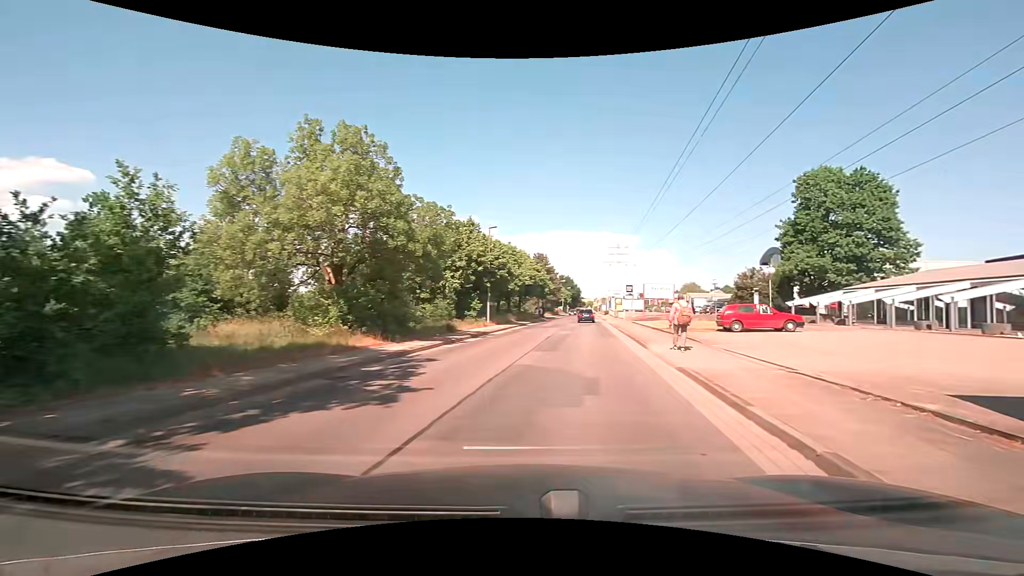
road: residential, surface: asphalt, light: Day
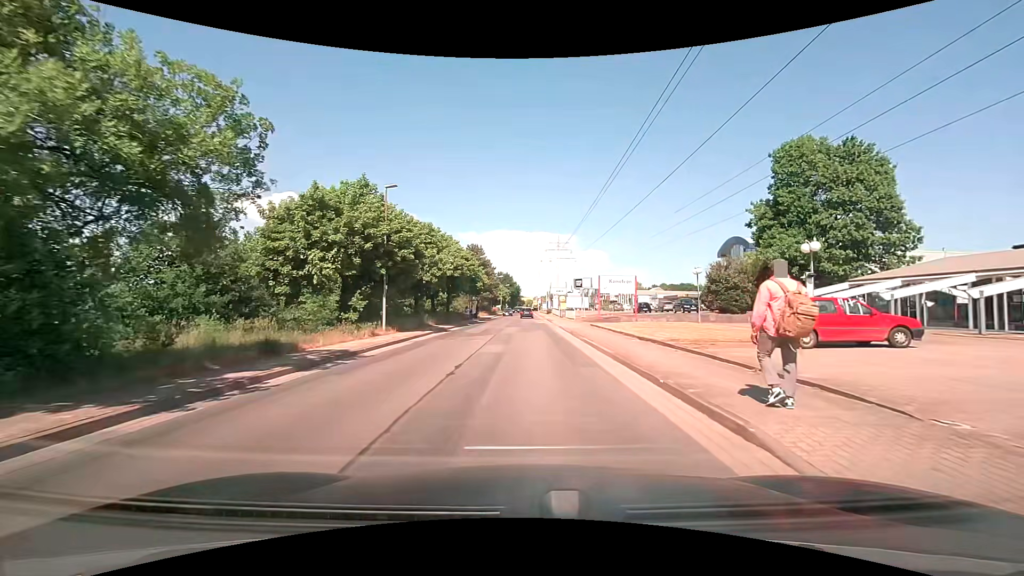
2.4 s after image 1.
(+1.2, +12.9) m; +8°
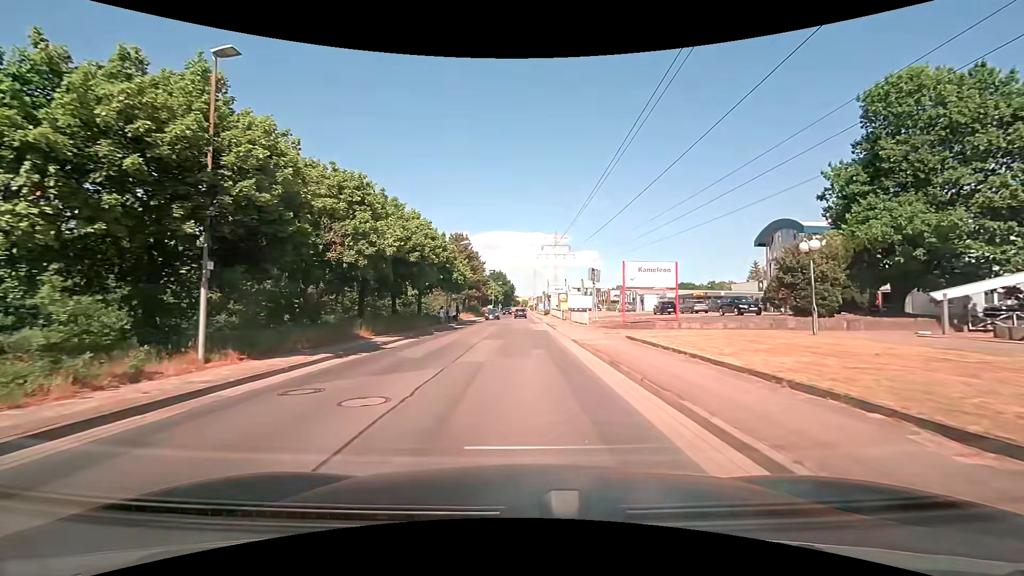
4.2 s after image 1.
(+0.1, +14.3) m; 0°
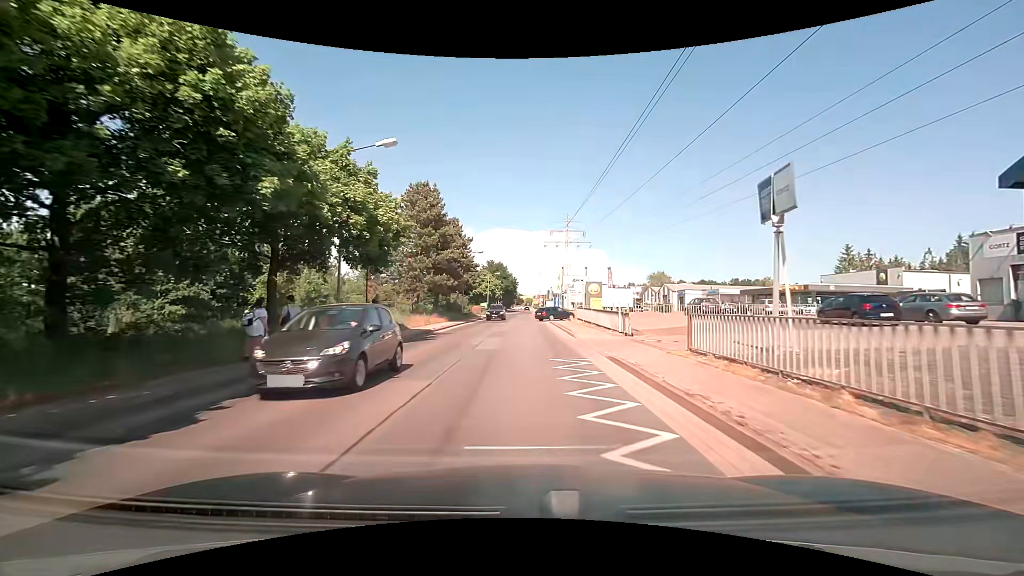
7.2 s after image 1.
(-0.1, +30.4) m; 0°
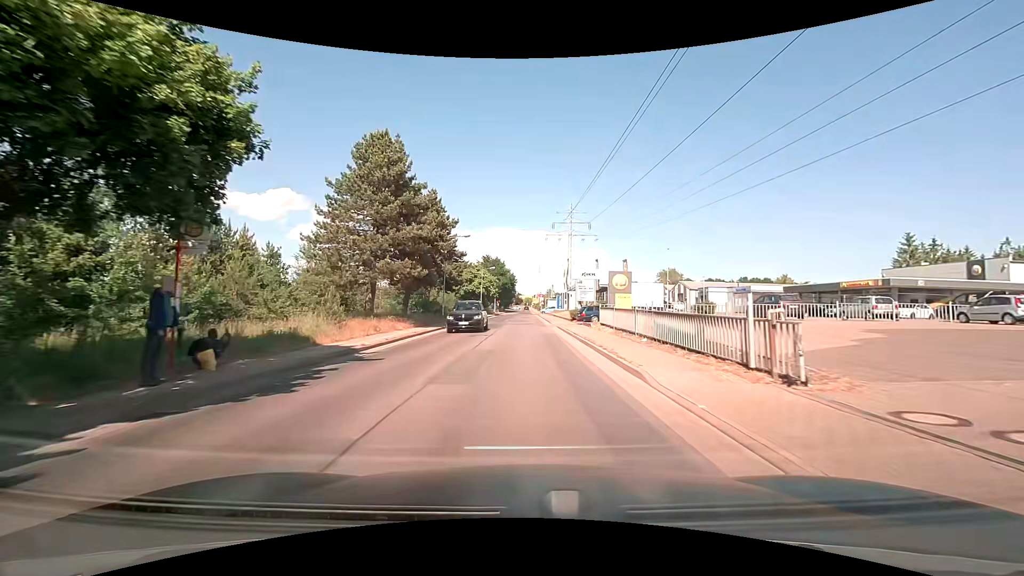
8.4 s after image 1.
(0.0, +13.1) m; 0°
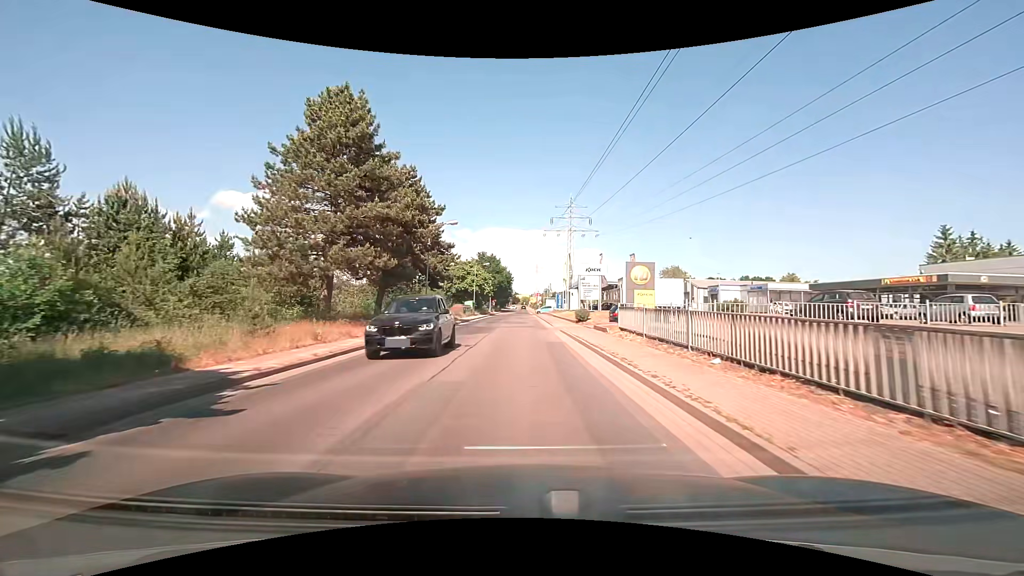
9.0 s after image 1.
(0.0, +6.7) m; 0°
